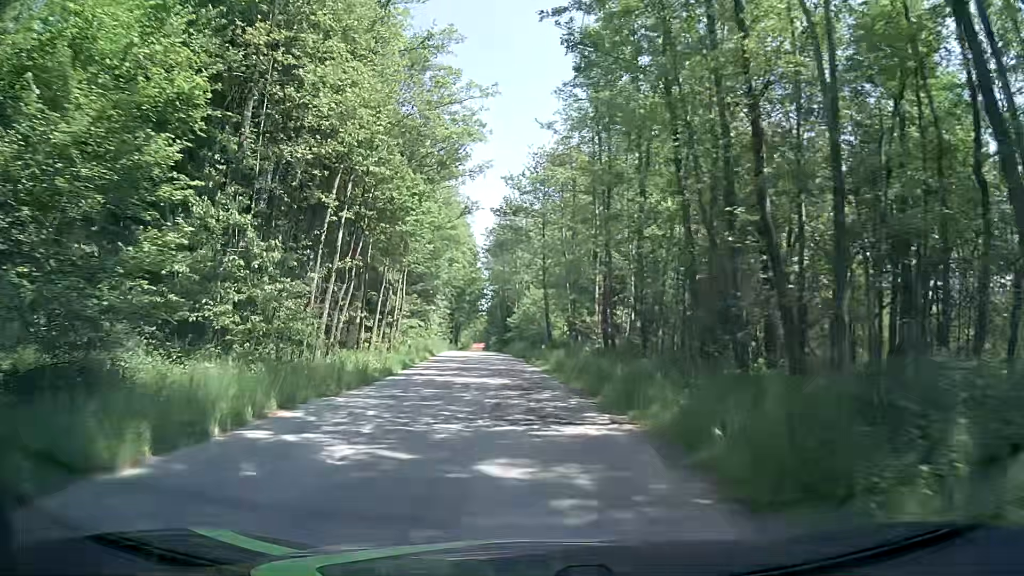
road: unclassified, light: Day
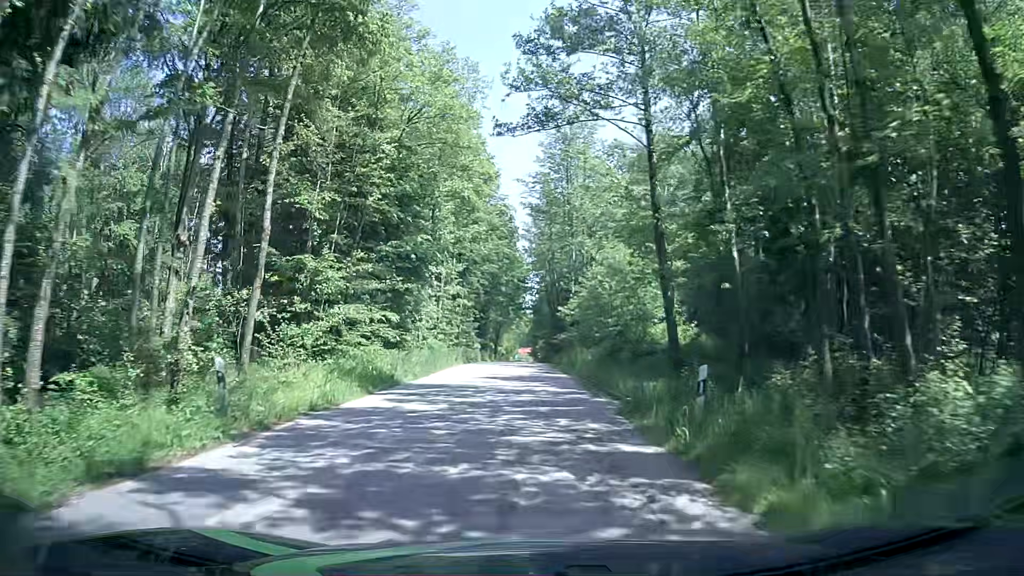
(-1.4, +26.6) m; -4°
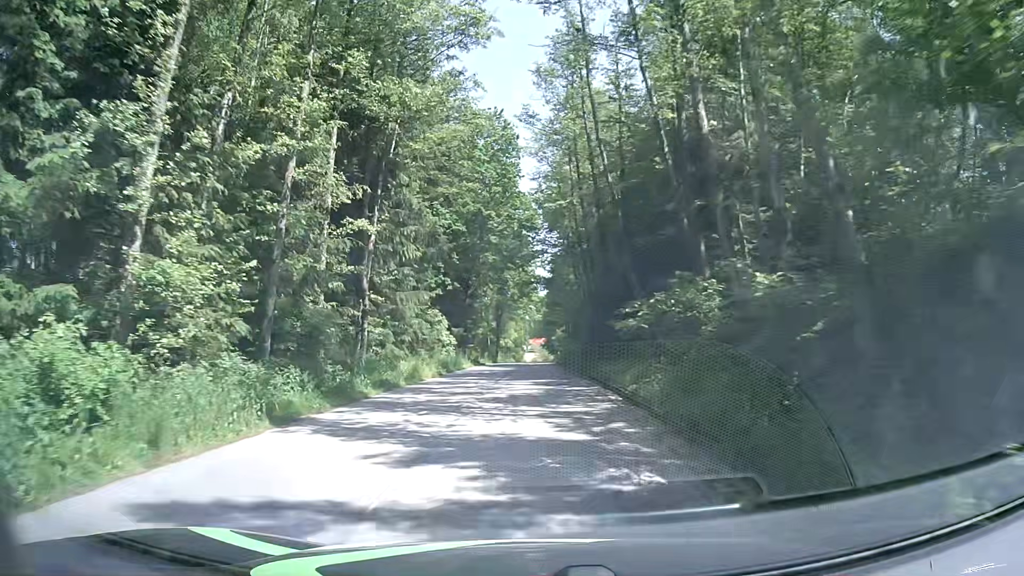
(-1.0, +33.6) m; -3°
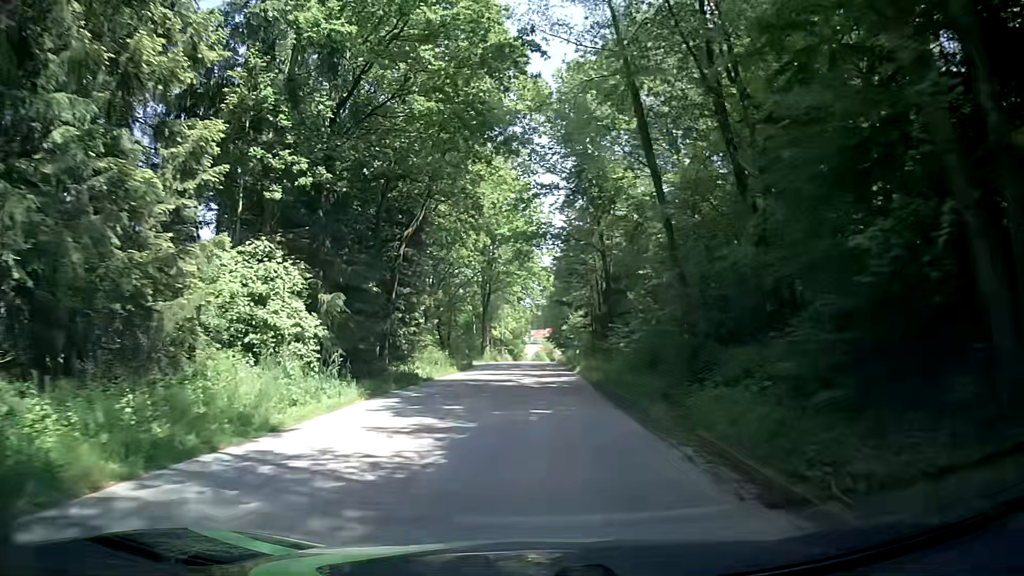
(+0.1, +28.1) m; +2°
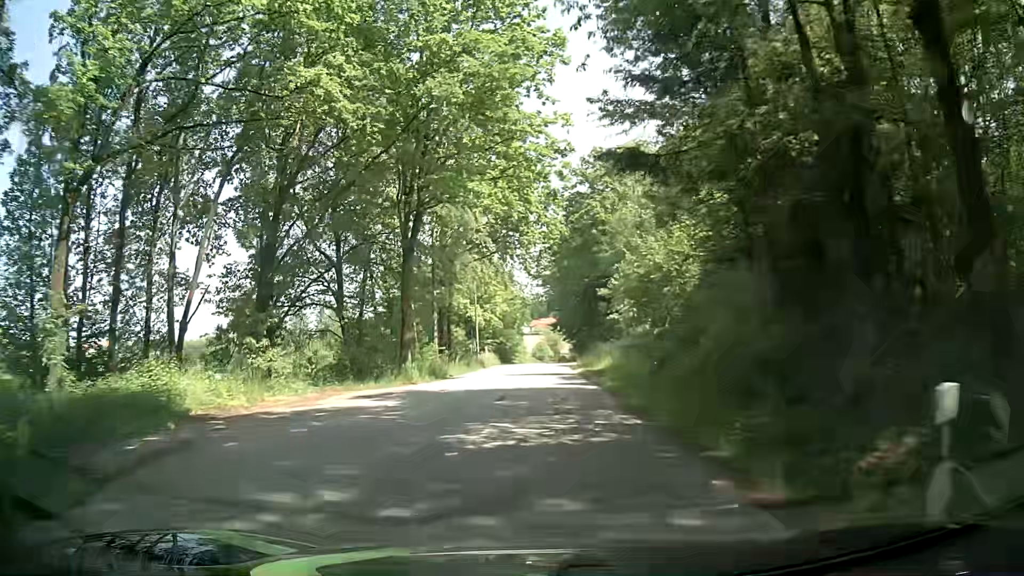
(-0.9, +38.2) m; -1°
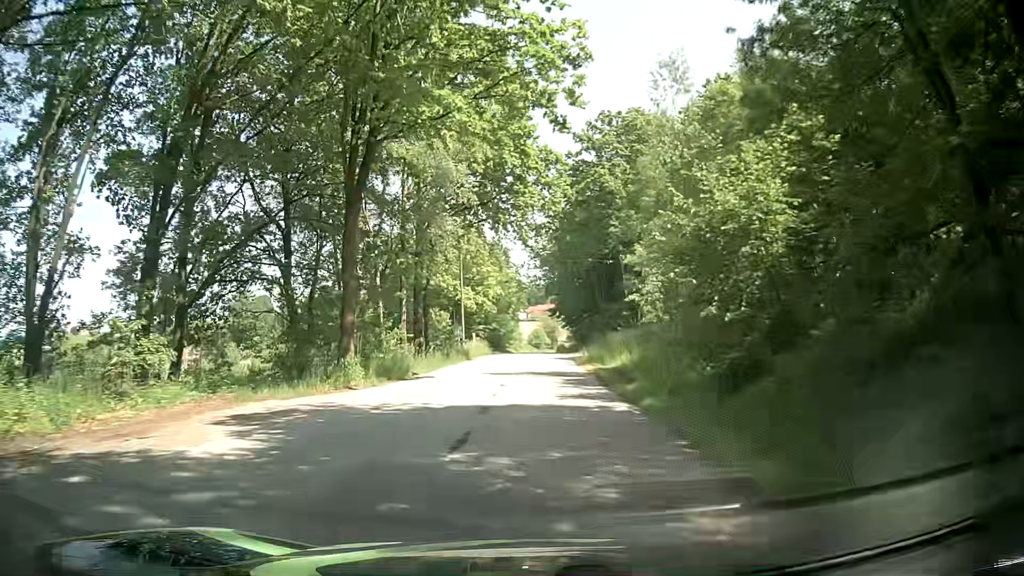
(-0.2, +7.9) m; 0°
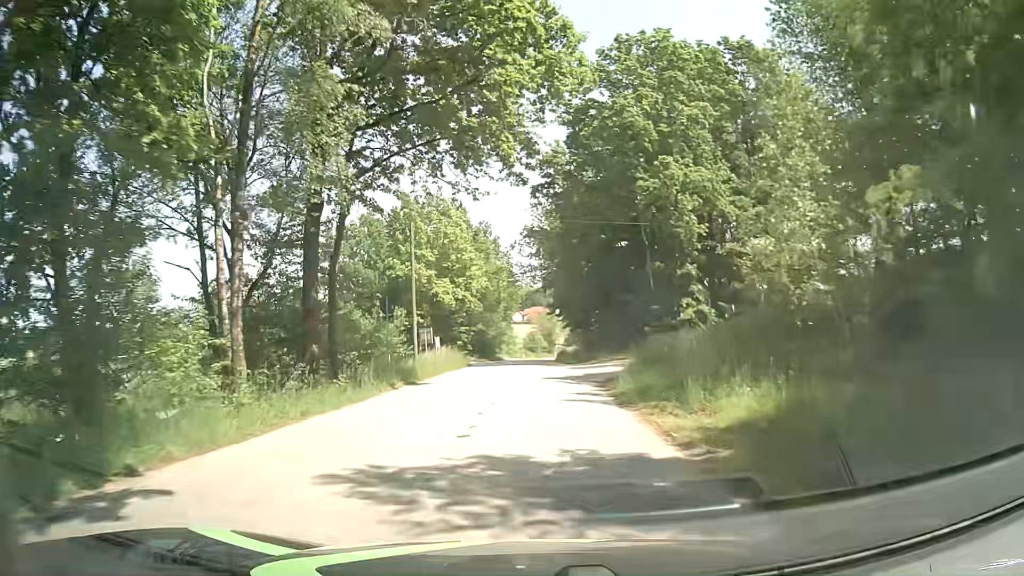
(-0.1, +15.8) m; -1°
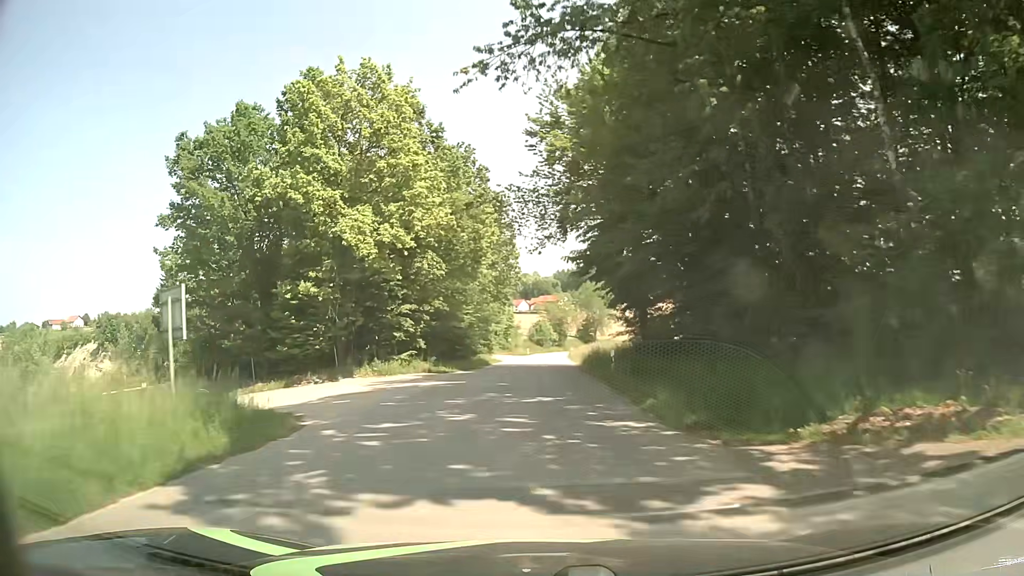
(+0.1, +32.0) m; -1°
(0, +10) (0, +20) (0, +30) (+1, +40) (+1, +50) (+1, +60) (+2, +70) (+2, +80) (+3, +90) (+3, +100) m
